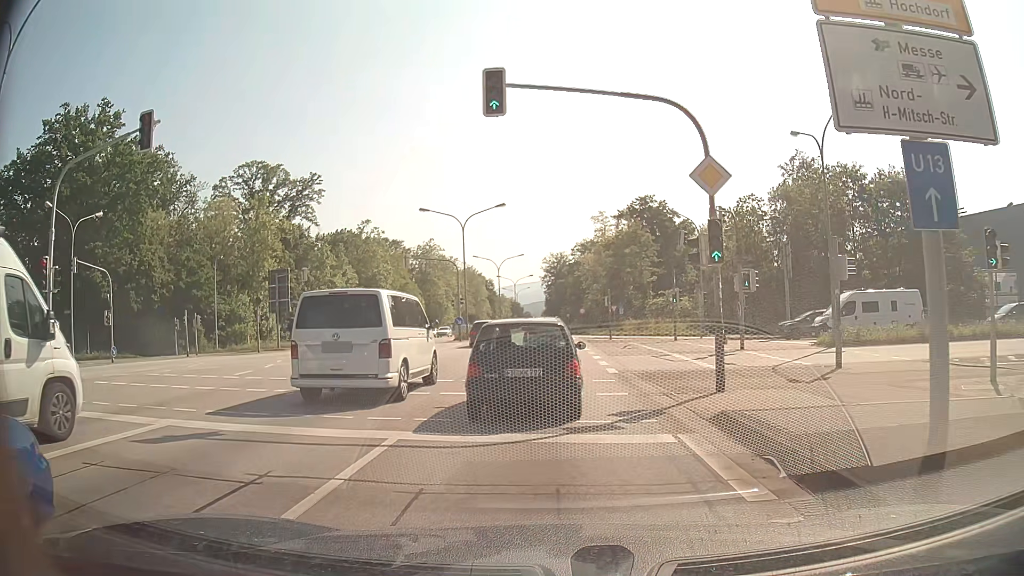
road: primary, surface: asphalt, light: Day
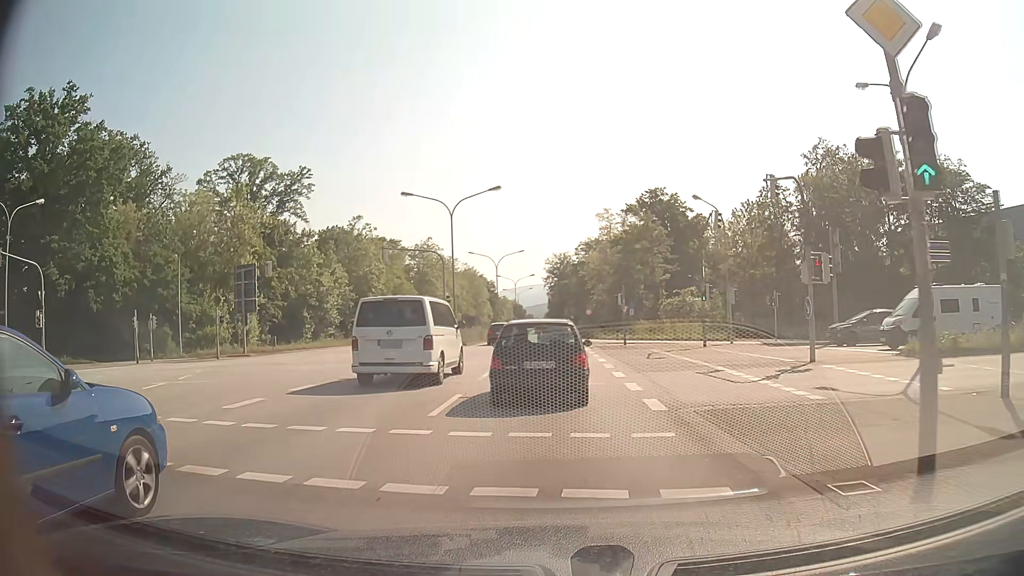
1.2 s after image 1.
(-0.1, +7.4) m; -1°
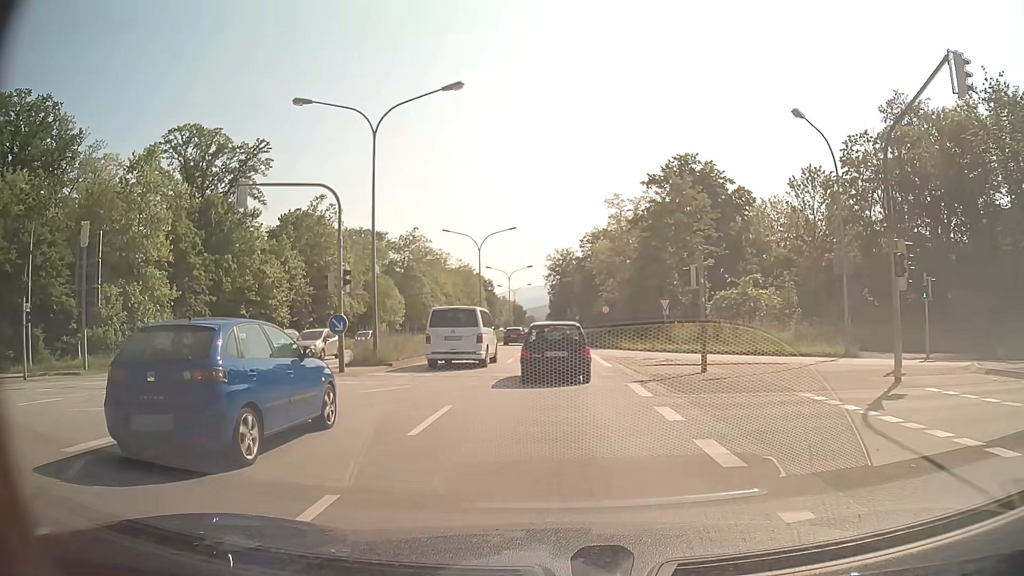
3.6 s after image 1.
(-0.2, +20.0) m; -1°
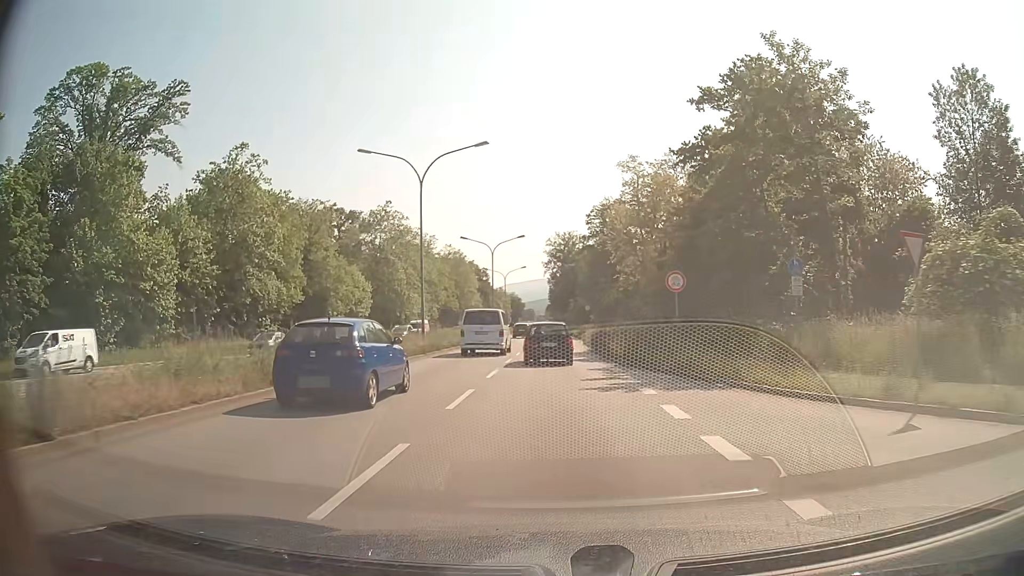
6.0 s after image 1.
(+0.1, +26.5) m; 0°
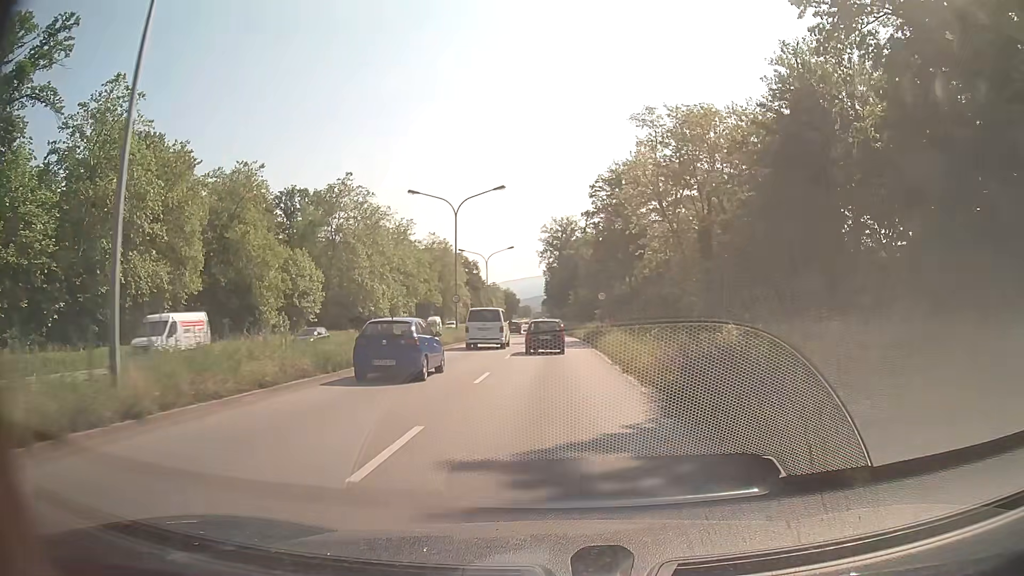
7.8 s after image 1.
(0.0, +23.4) m; 0°
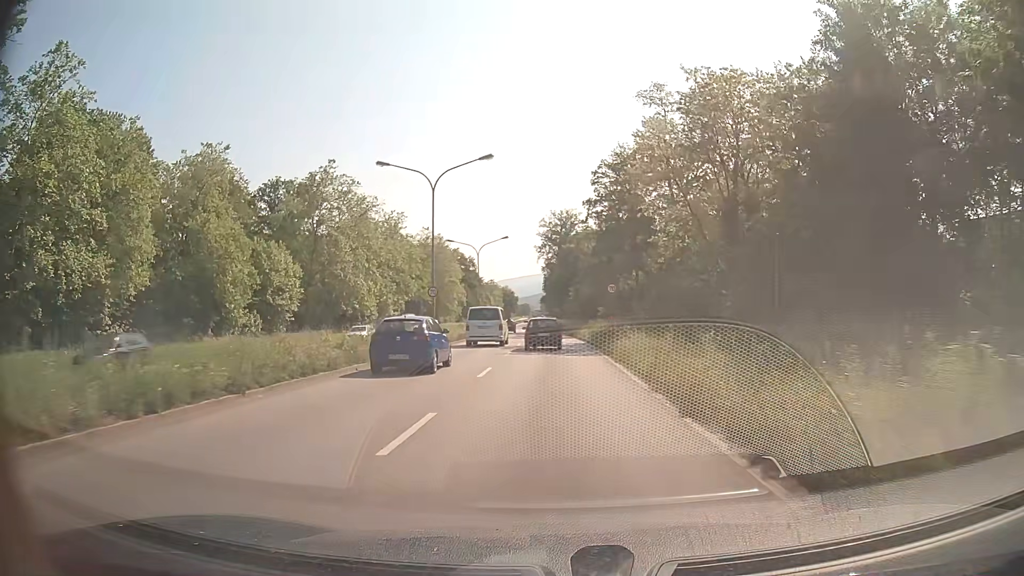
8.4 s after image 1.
(0.0, +8.1) m; 0°
(0, +10) (0, +20) (0, +30) (0, +40) (0, +50) (-1, +60) (-1, +70) (-2, +80) (-3, +90) (-3, +100) m
